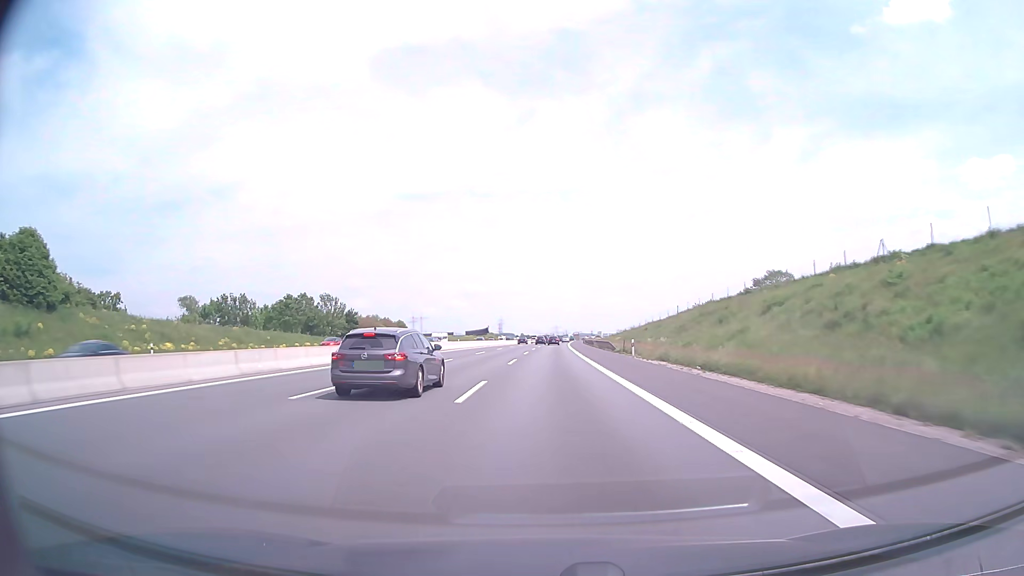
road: motorway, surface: asphalt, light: Day
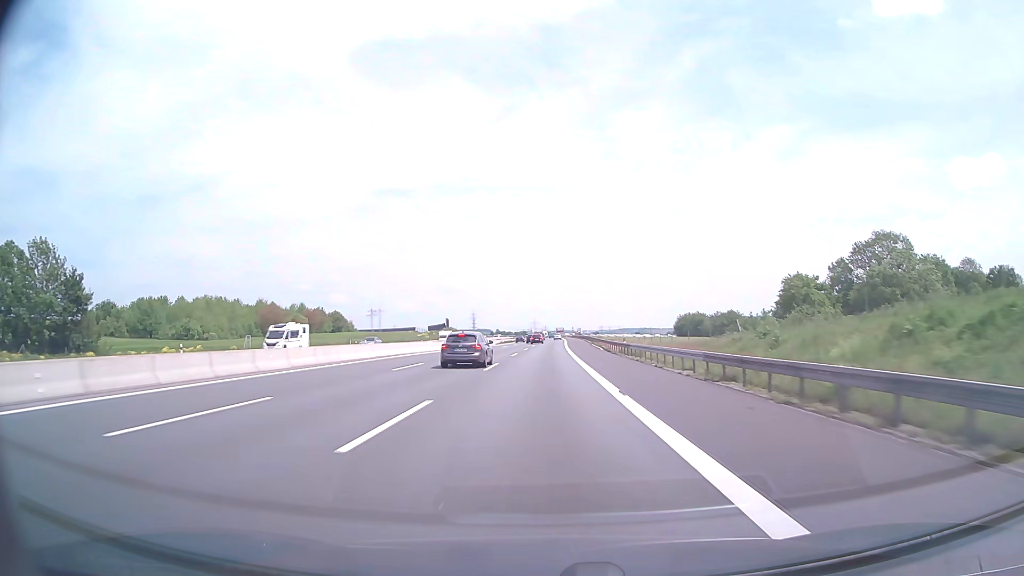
(+1.9, +95.4) m; +2°
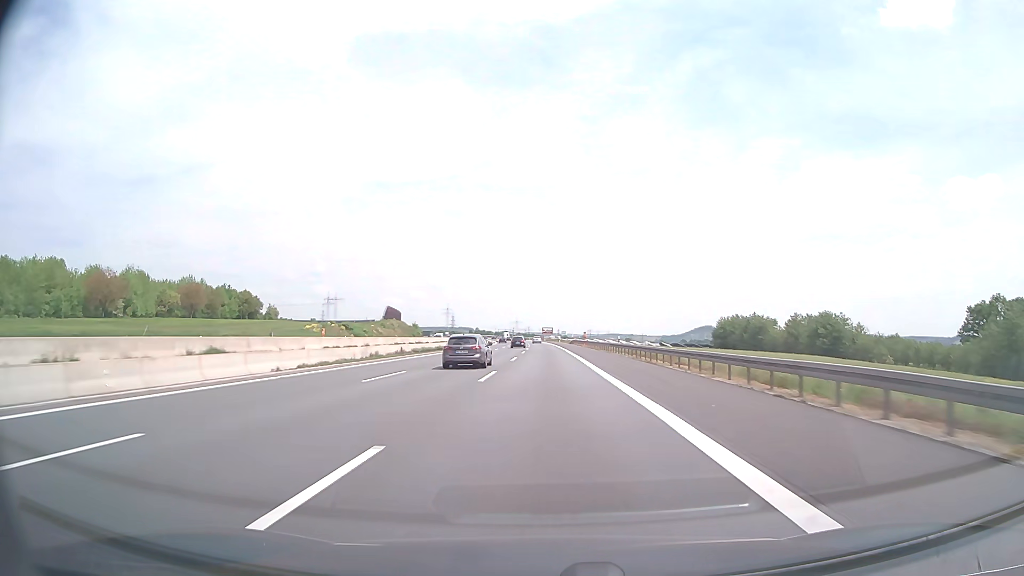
(+1.1, +95.3) m; +1°
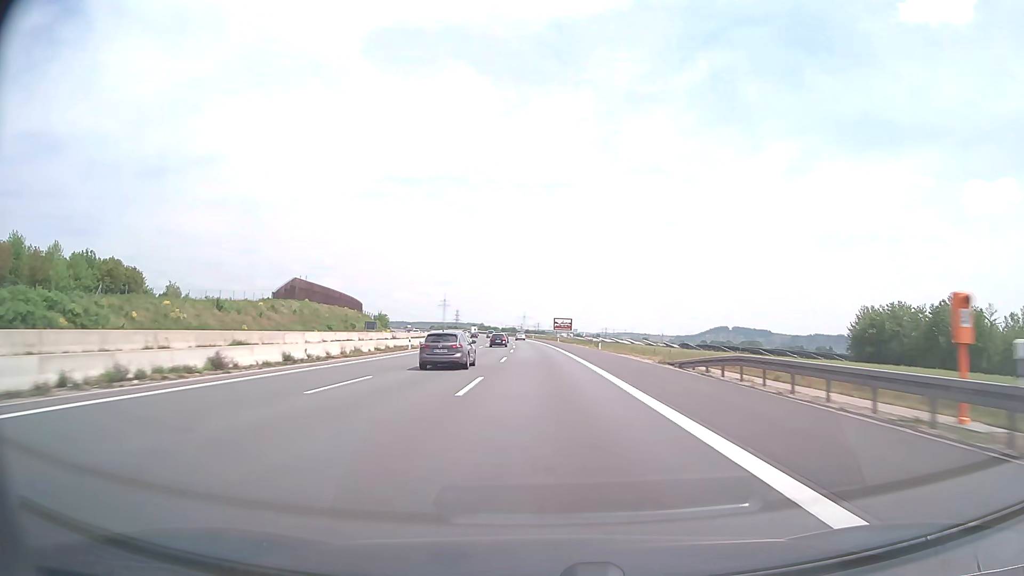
(0.0, +95.2) m; -1°
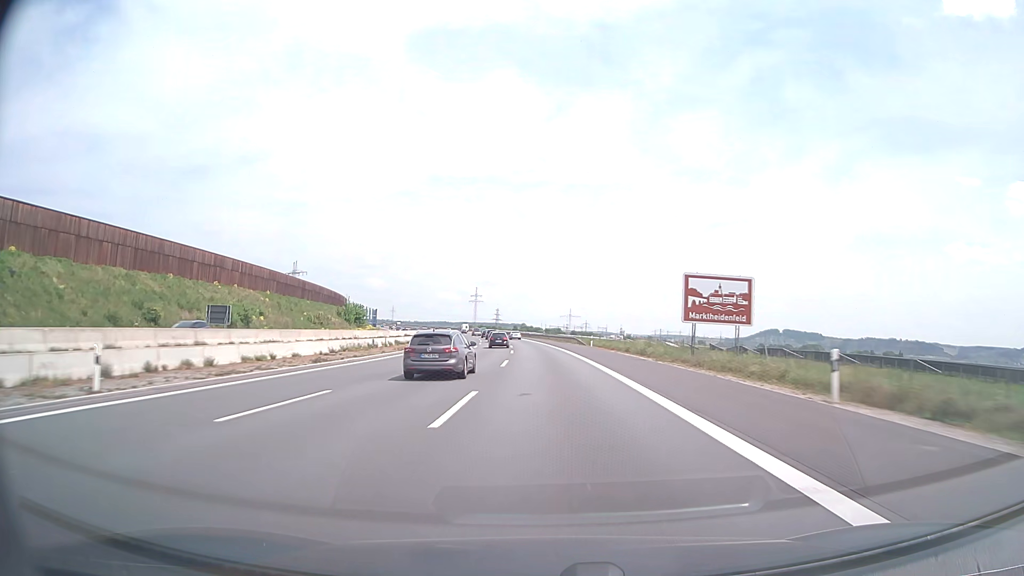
(-2.5, +95.1) m; -4°
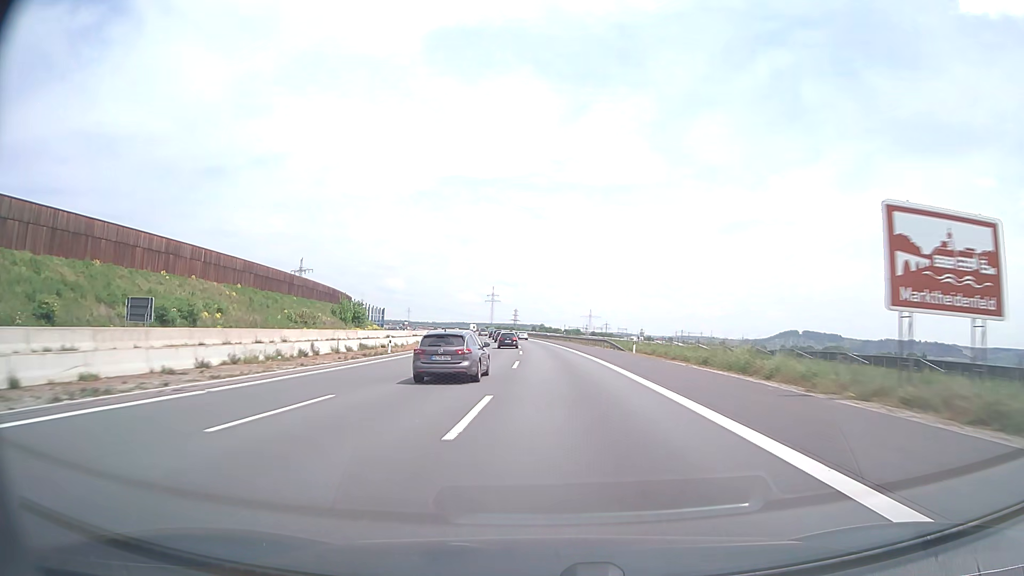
(-0.2, +19.0) m; -1°
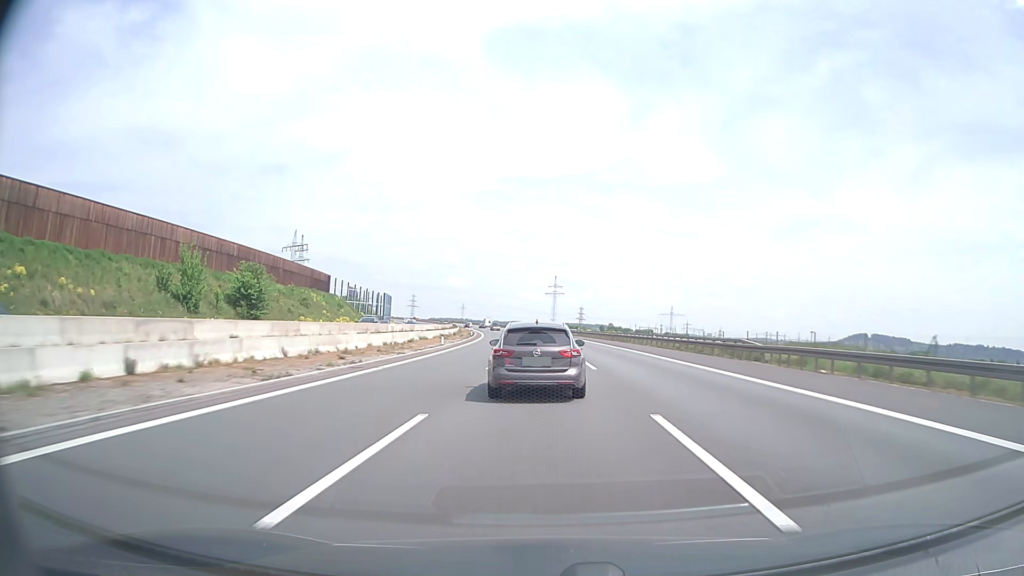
(-5.8, +93.4) m; -6°
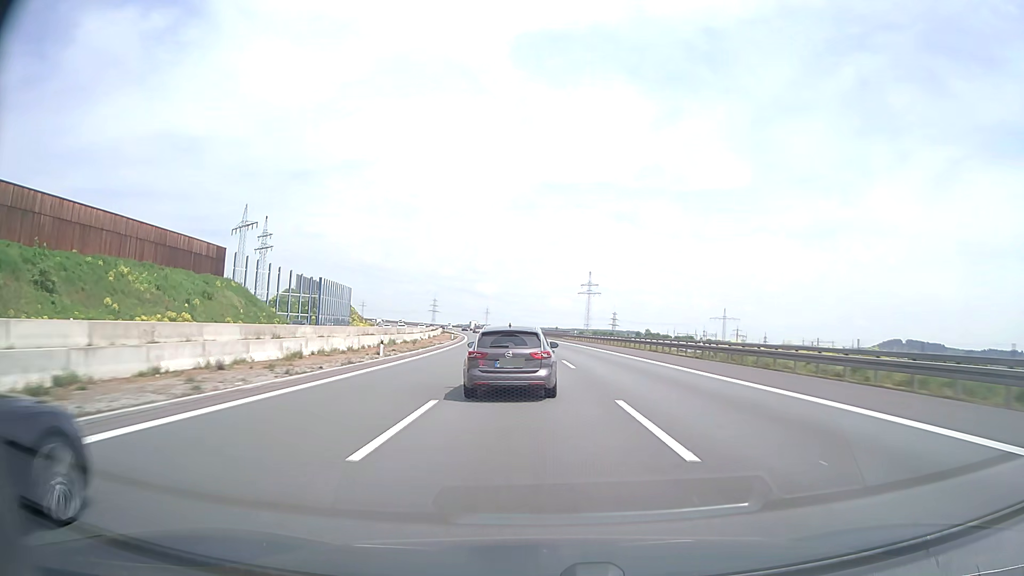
(-1.2, +68.6) m; -2°
(0, +10) (0, +20) (0, +30) (-1, +40) (-1, +50) (-2, +60) (-3, +70) (-3, +80) (-4, +90) (-5, +100) m
